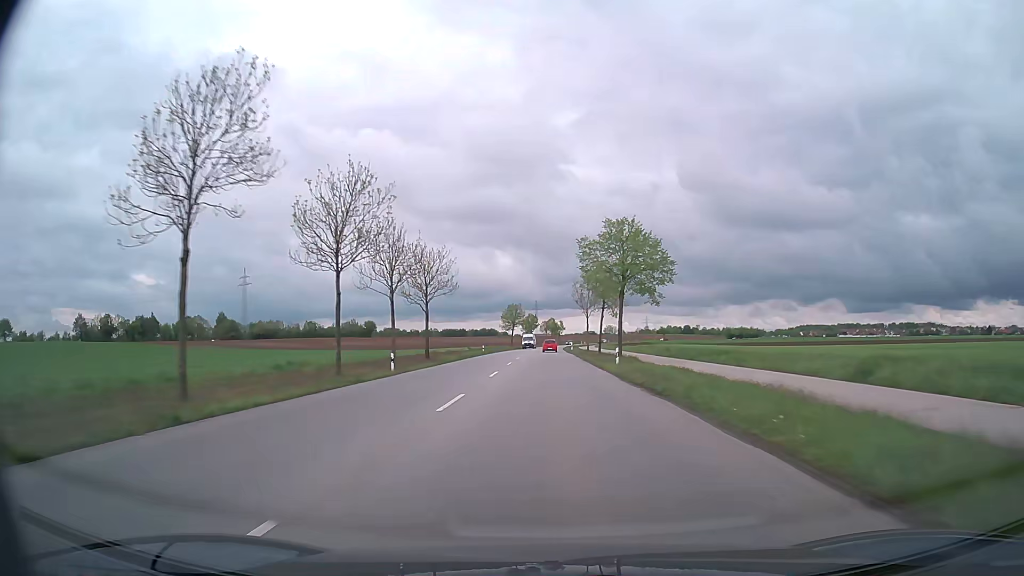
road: tertiary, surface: asphalt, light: Day
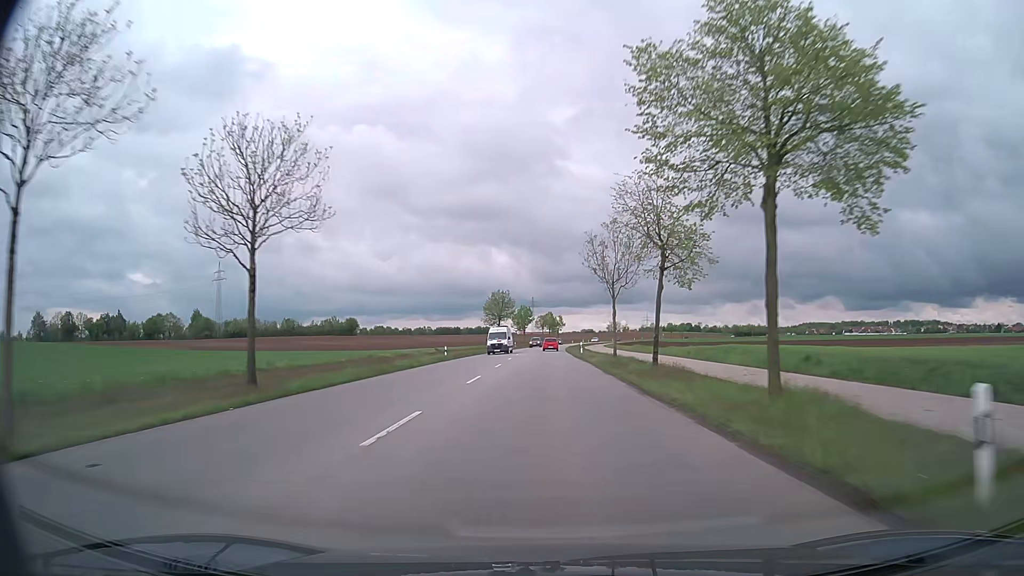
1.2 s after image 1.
(+0.1, +28.9) m; 0°
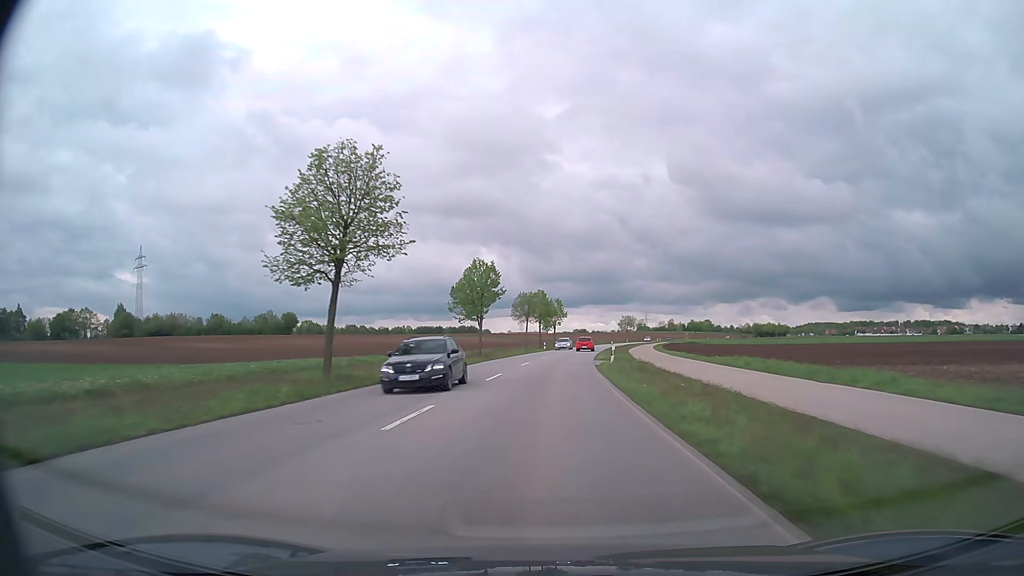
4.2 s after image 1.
(+0.3, +70.9) m; +1°
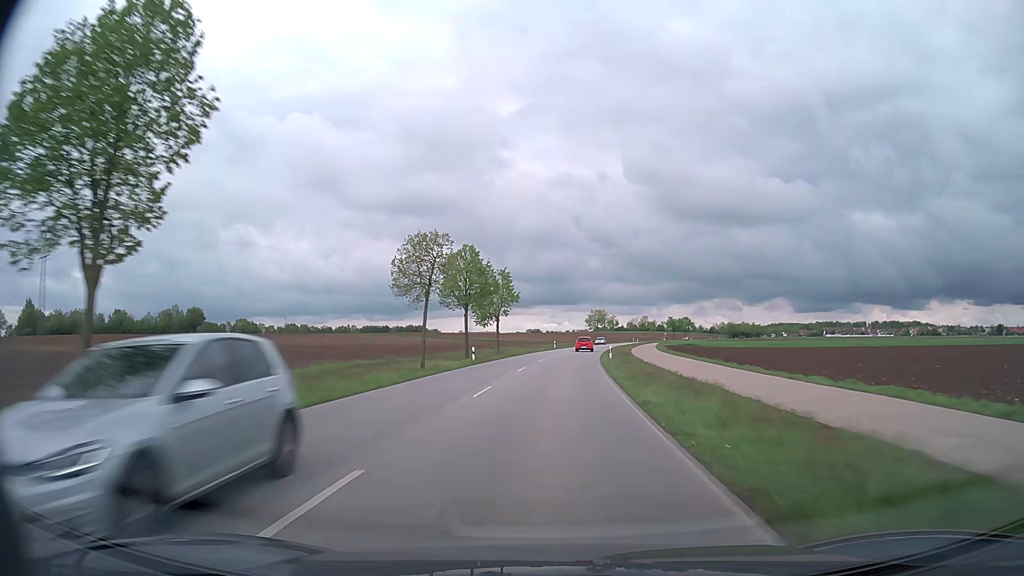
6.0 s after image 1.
(+1.2, +42.4) m; +4°
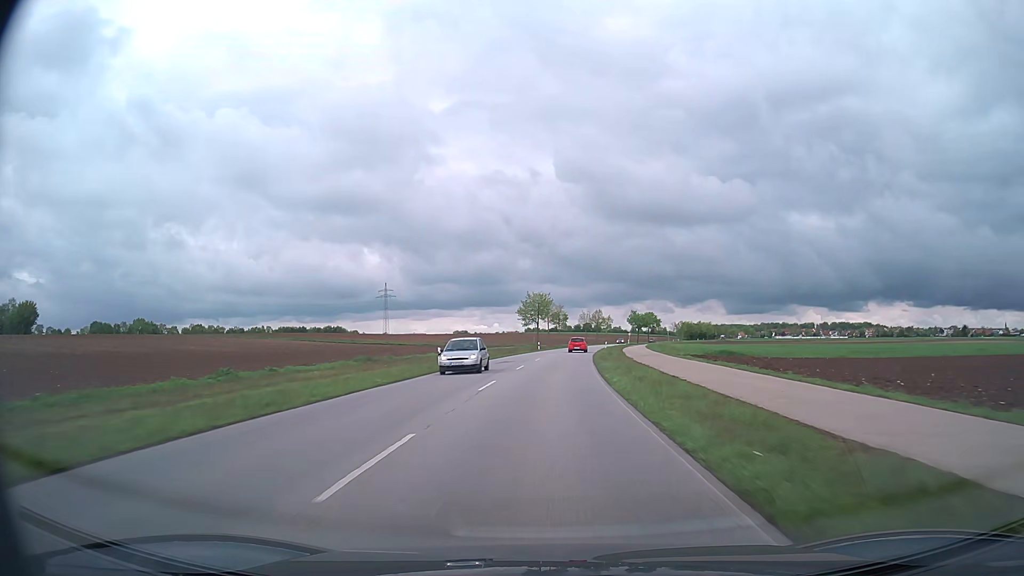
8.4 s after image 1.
(+3.0, +57.2) m; +6°
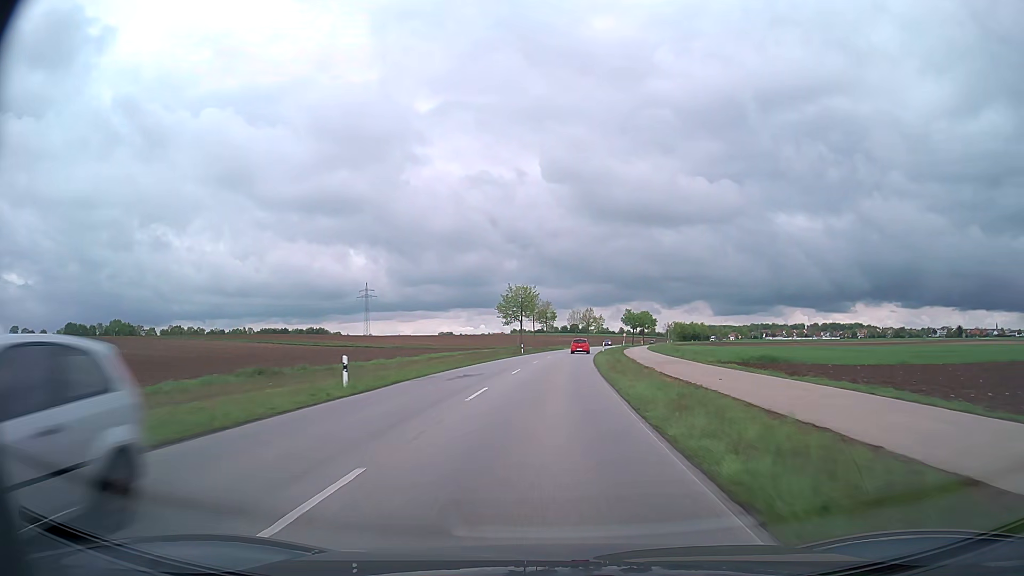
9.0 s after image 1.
(+0.2, +14.4) m; +1°
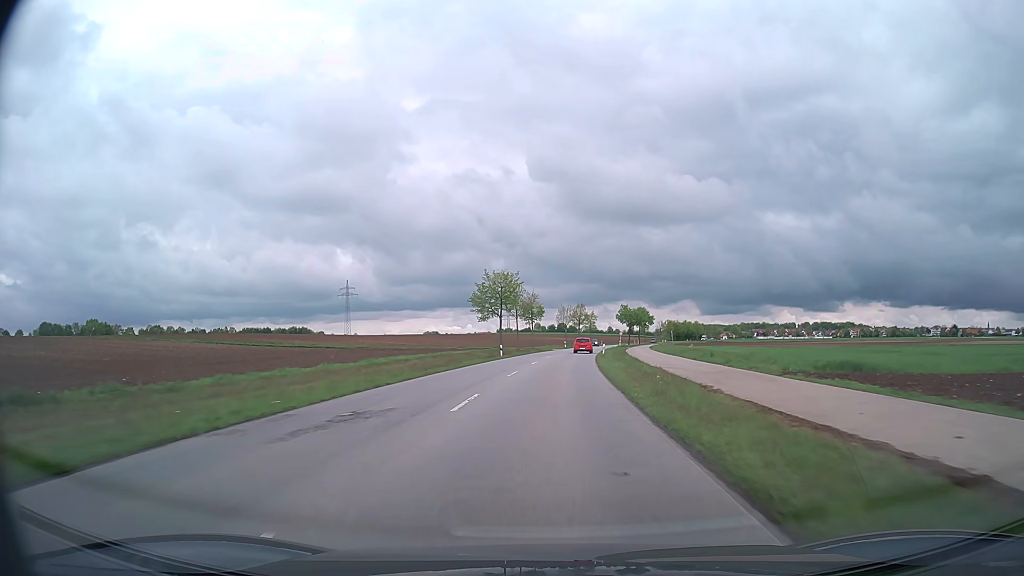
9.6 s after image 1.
(+0.1, +14.5) m; +1°
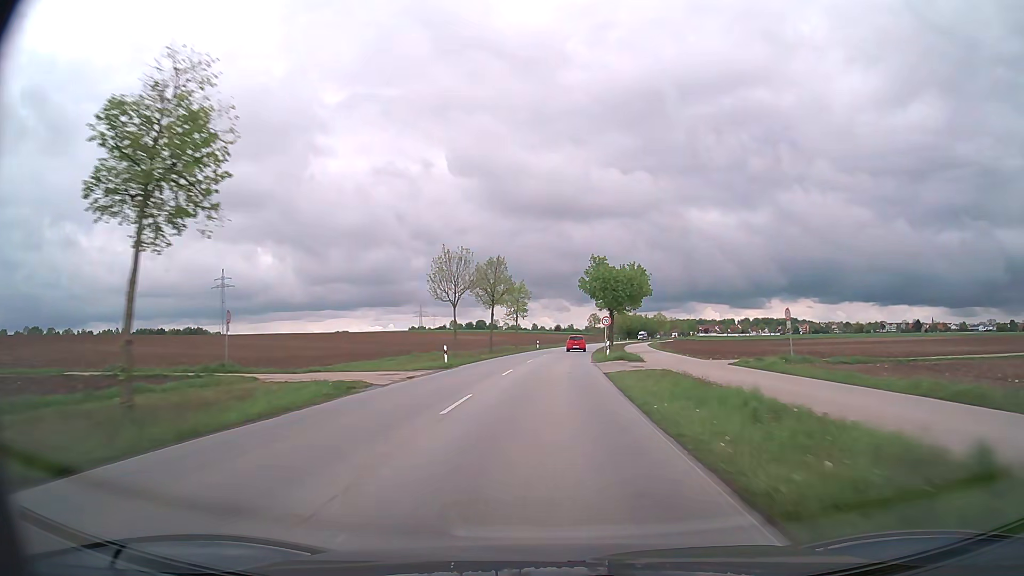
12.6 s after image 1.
(+4.0, +72.3) m; +6°
(0, +10) (0, +20) (+1, +30) (+1, +40) (+2, +50) (+2, +60) (+3, +70) (+5, +80) (+6, +90) (+7, +100) m
